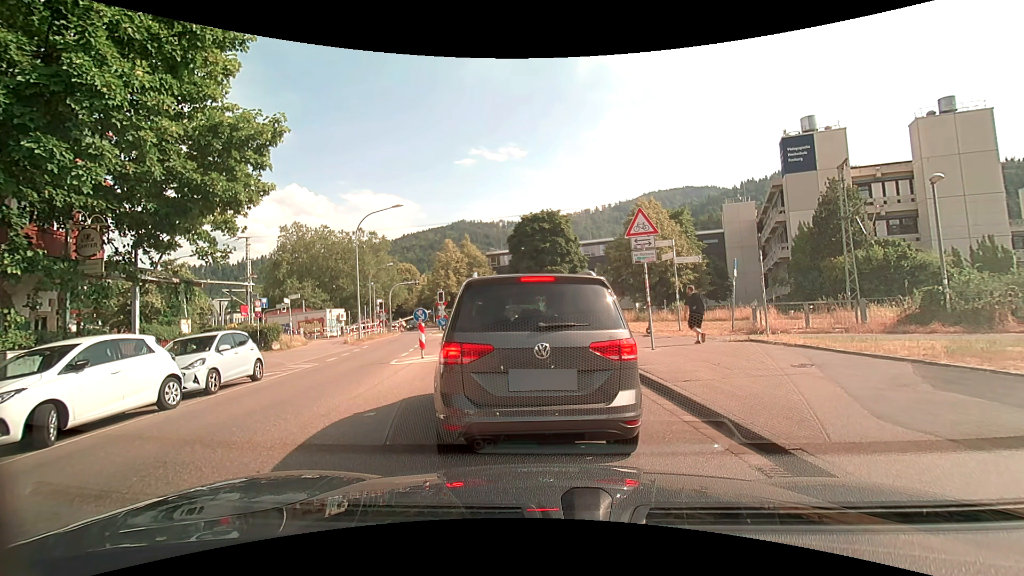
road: unclassified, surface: asphalt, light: Day
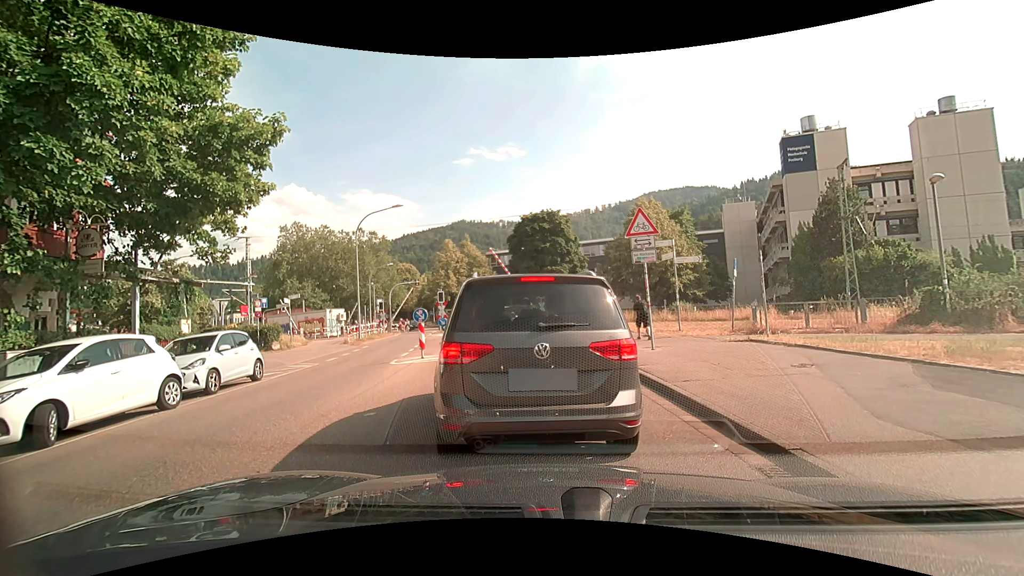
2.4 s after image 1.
(0.0, 0.0) m; 0°
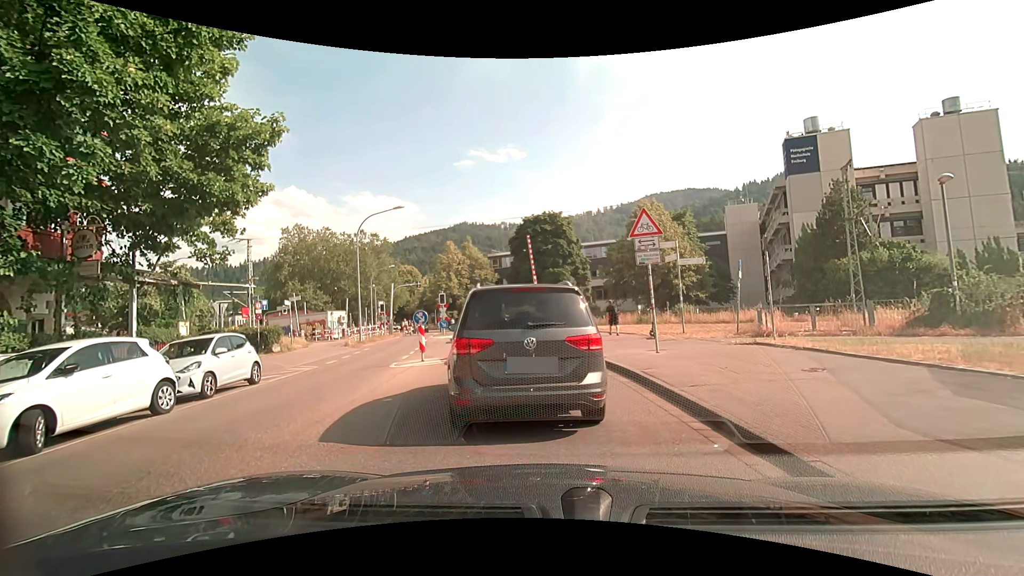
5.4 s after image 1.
(0.0, +0.2) m; 0°
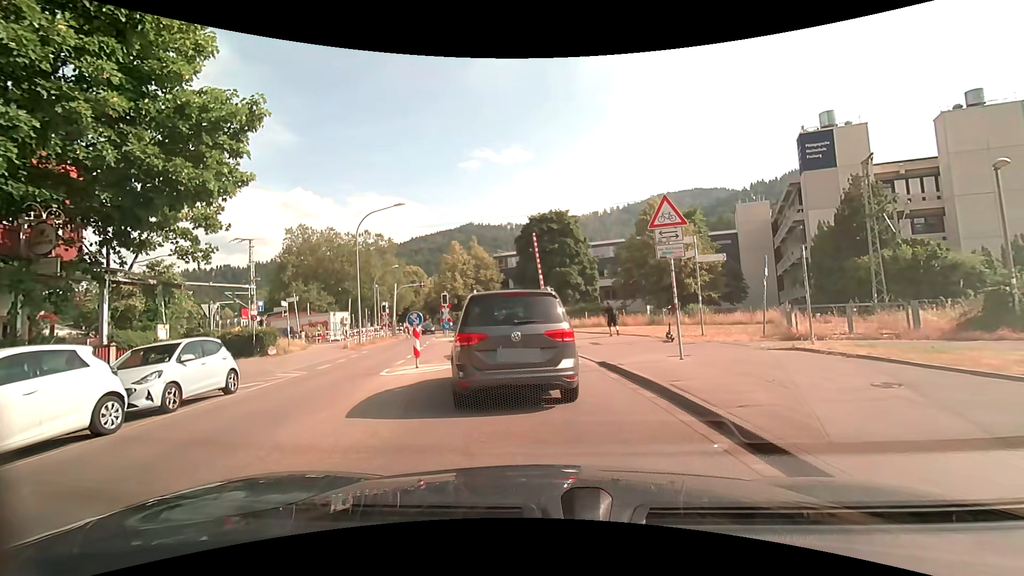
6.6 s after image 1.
(0.0, +1.6) m; -2°
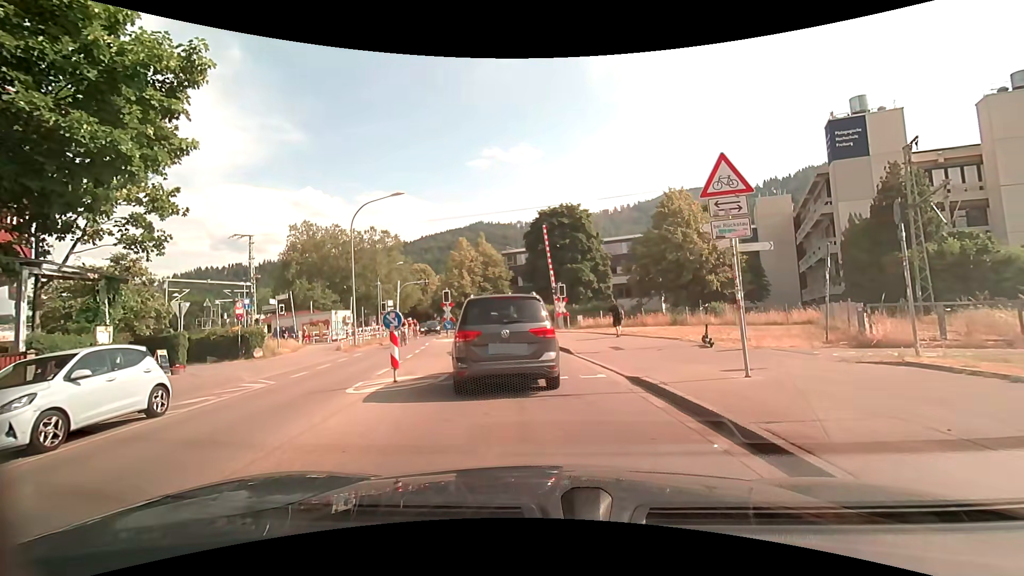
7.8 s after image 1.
(-0.1, +3.0) m; -1°
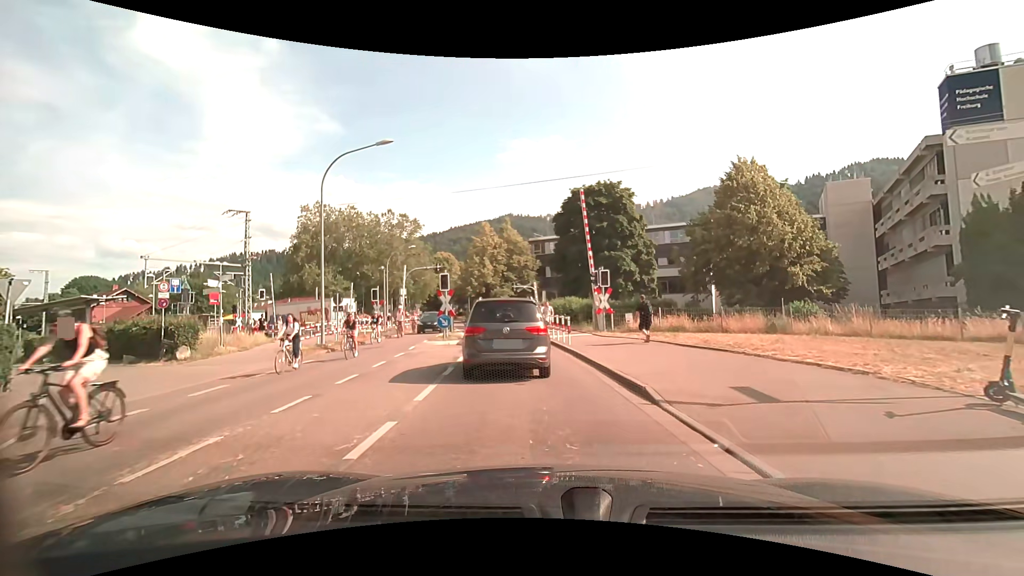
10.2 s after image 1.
(-0.5, +8.8) m; -5°
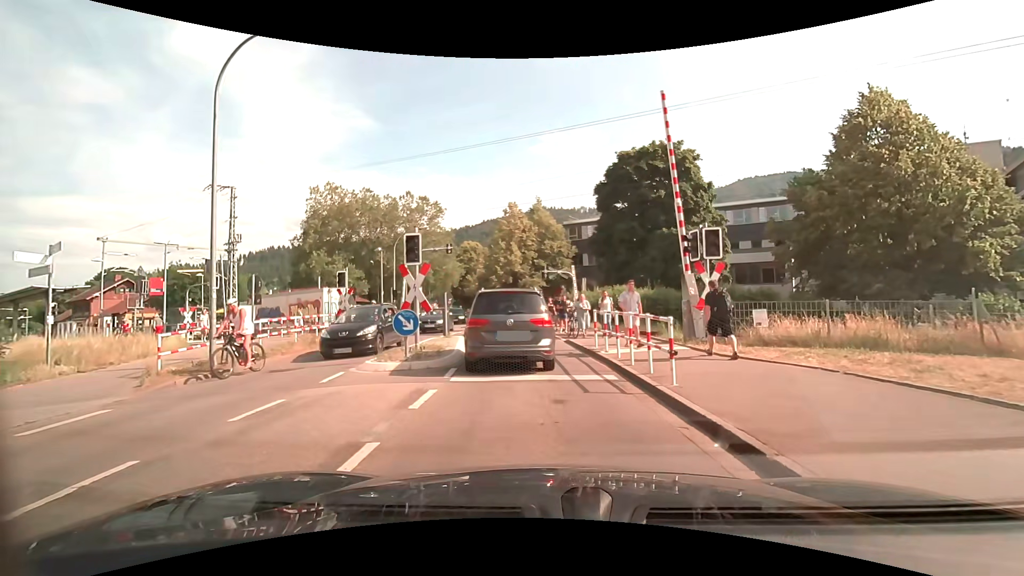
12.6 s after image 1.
(-0.3, +10.4) m; -4°
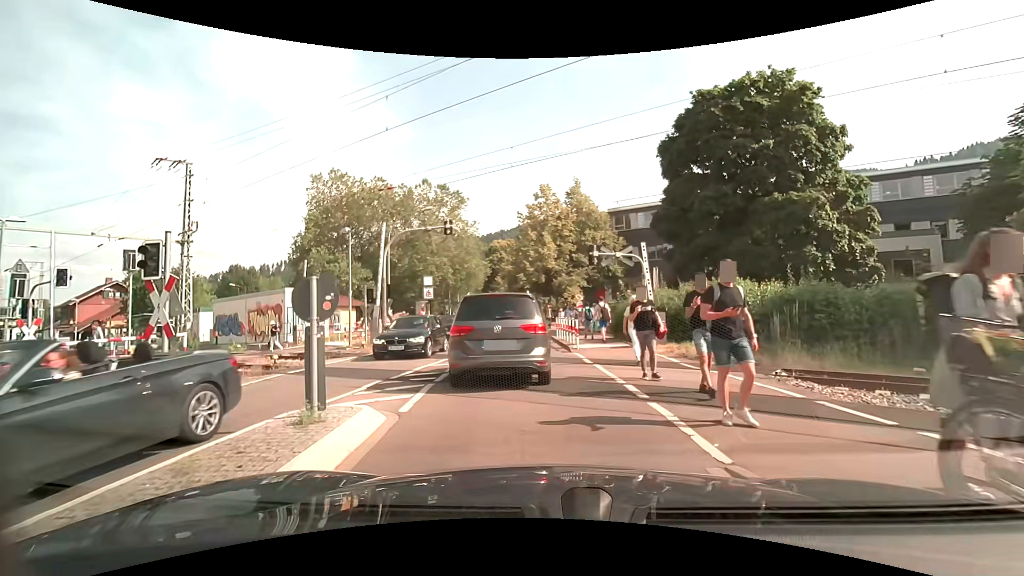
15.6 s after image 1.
(-0.3, +12.7) m; -4°
